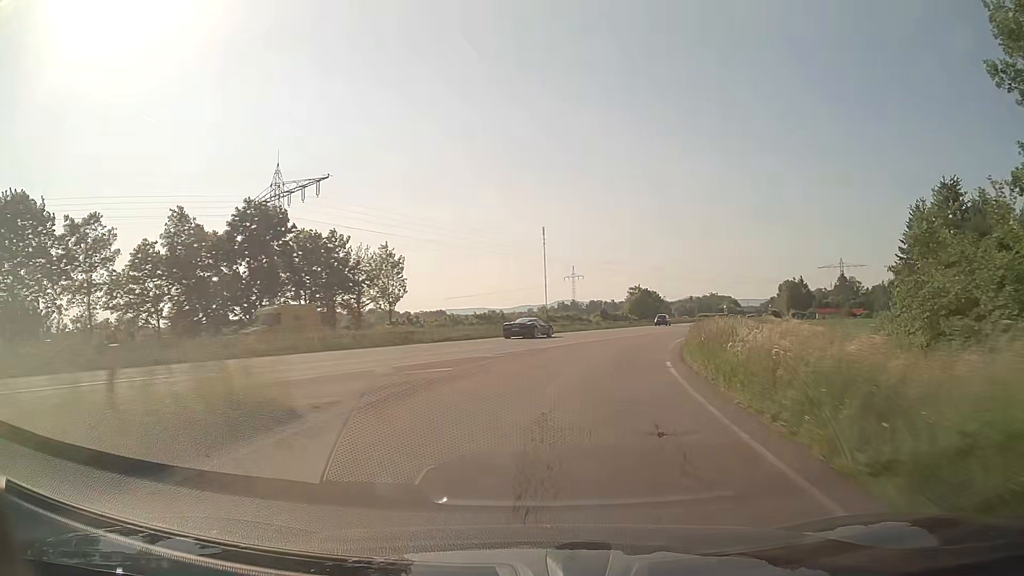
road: trunk_link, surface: asphalt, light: Day
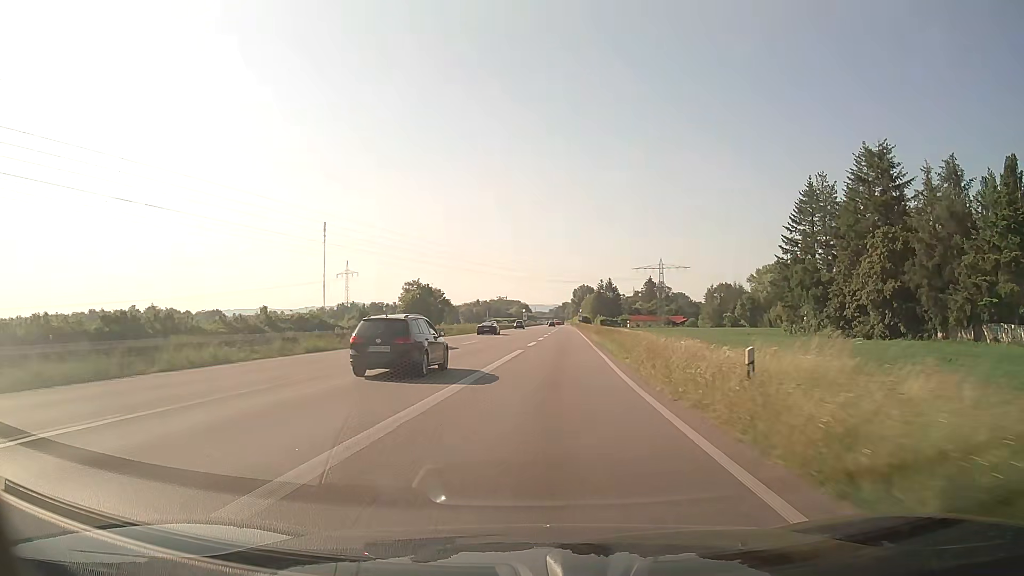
(+7.6, +40.3) m; +18°
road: trunk
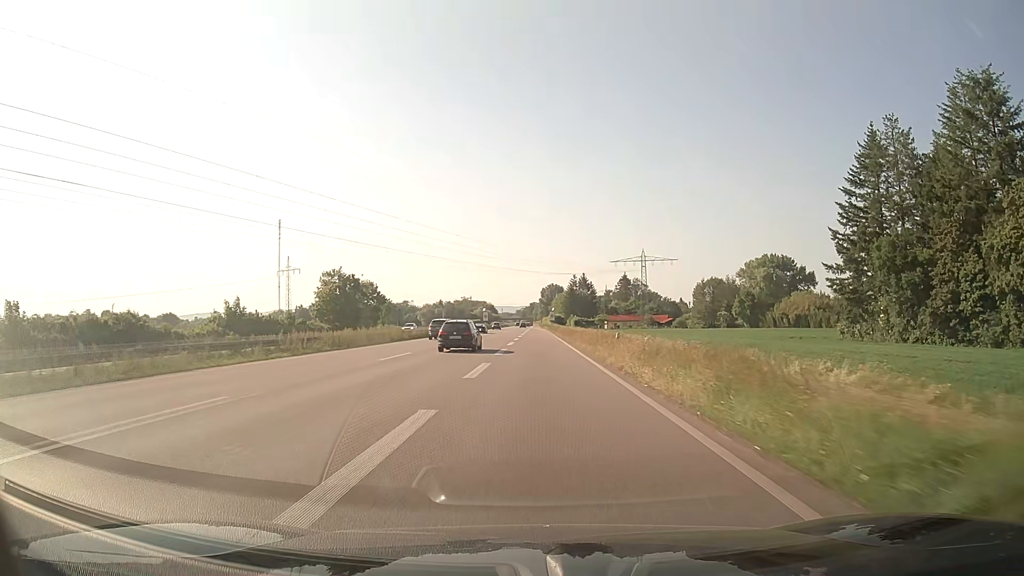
(+1.3, +33.6) m; +3°
(0, +10) (0, +20) (0, +30) (0, +40) (0, +50) (0, +60) (+1, +70) (+1, +80) (+1, +90) (+1, +100) m
